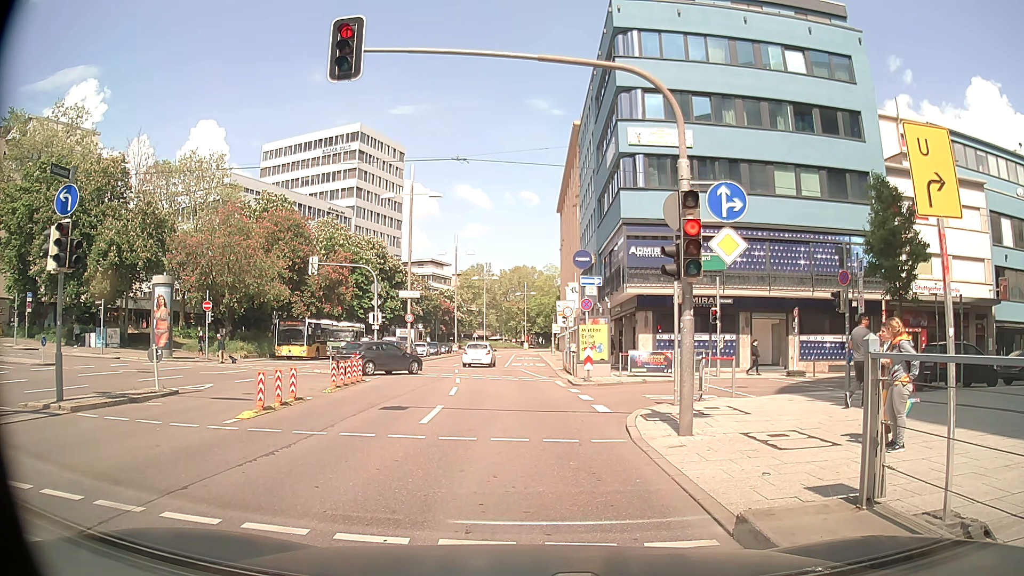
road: primary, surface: asphalt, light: Day
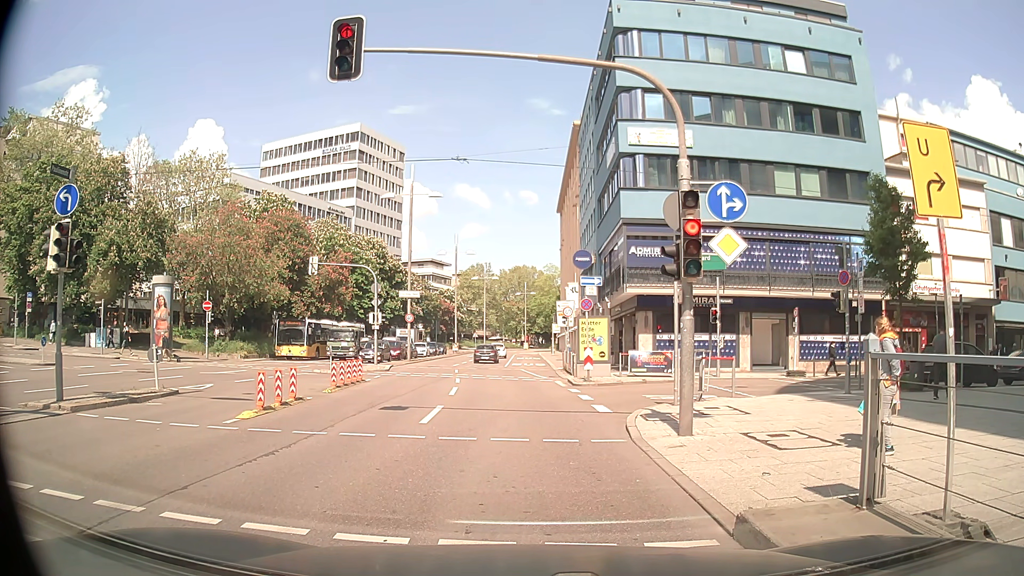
(0.0, 0.0) m; 0°
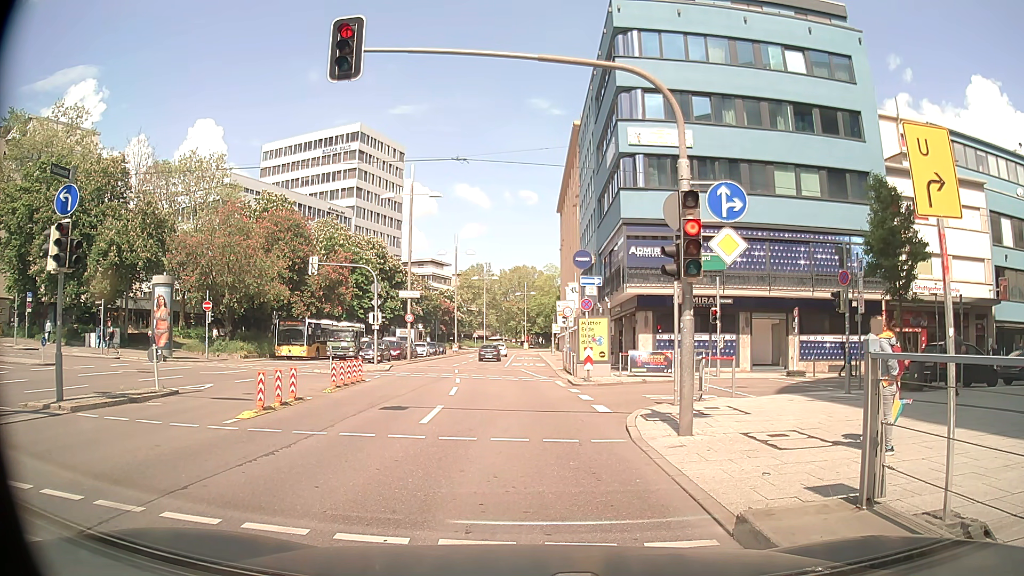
(0.0, 0.0) m; 0°
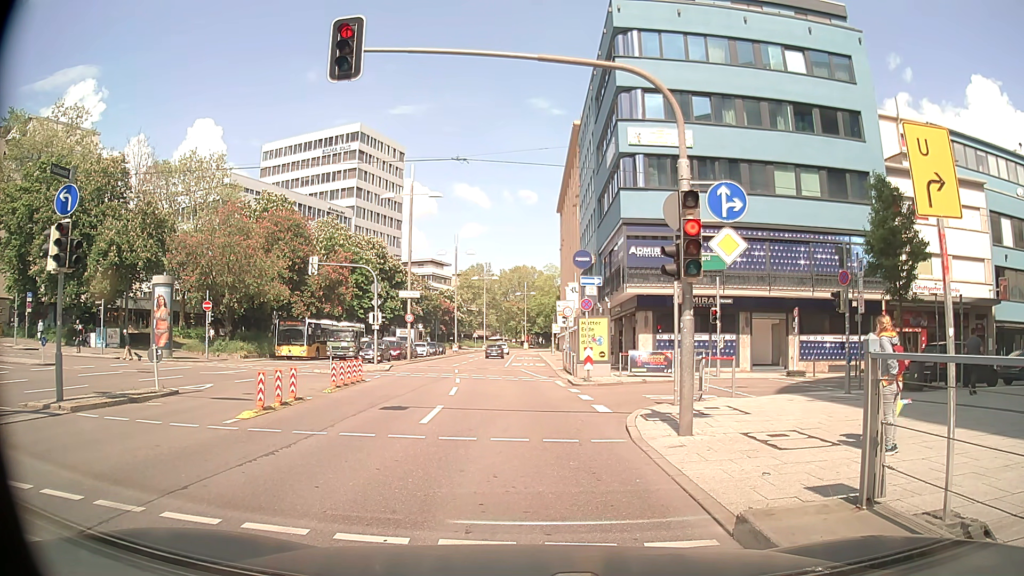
(0.0, 0.0) m; 0°
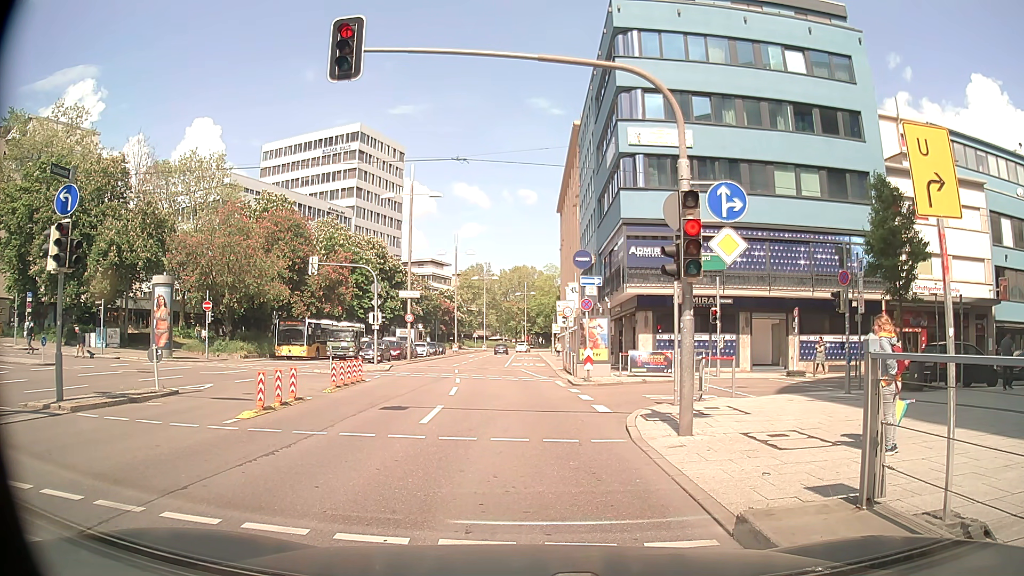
(0.0, 0.0) m; 0°
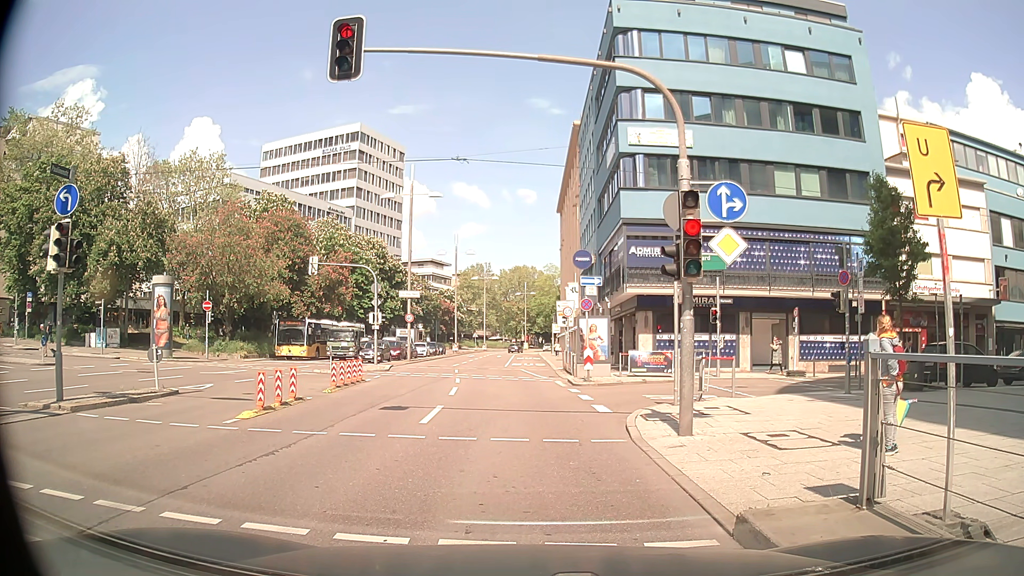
(0.0, 0.0) m; 0°
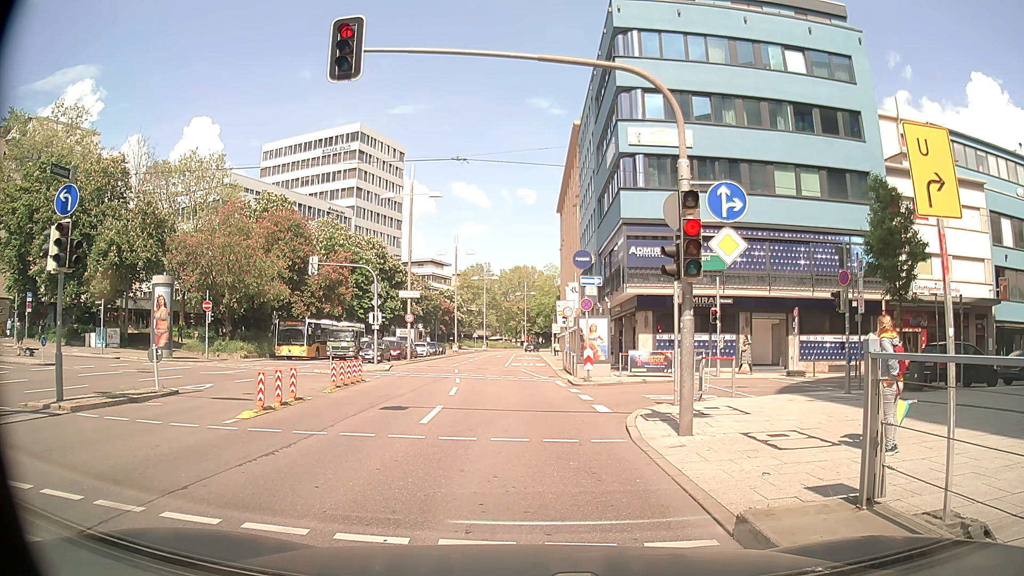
(0.0, 0.0) m; 0°
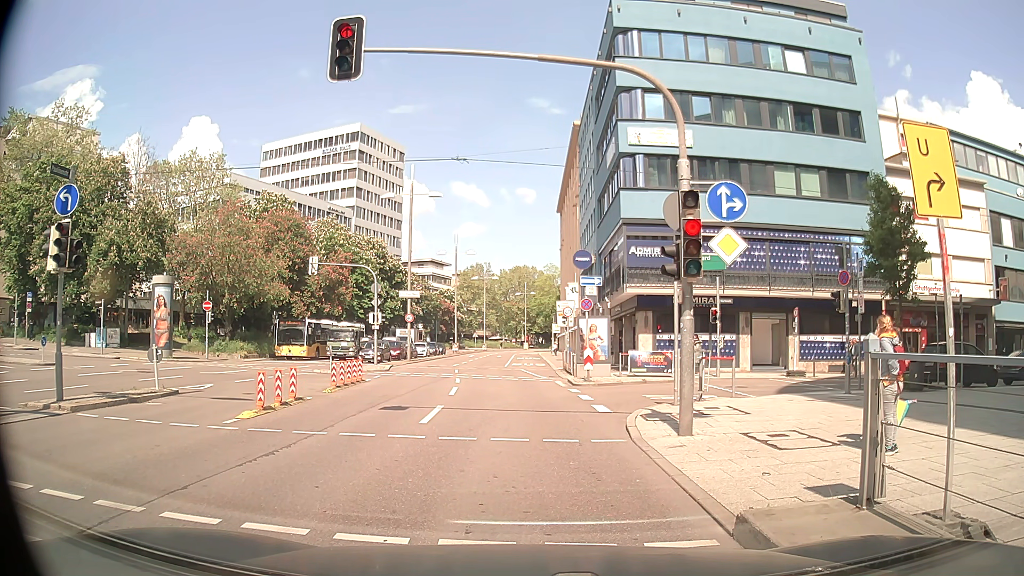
(0.0, 0.0) m; 0°
